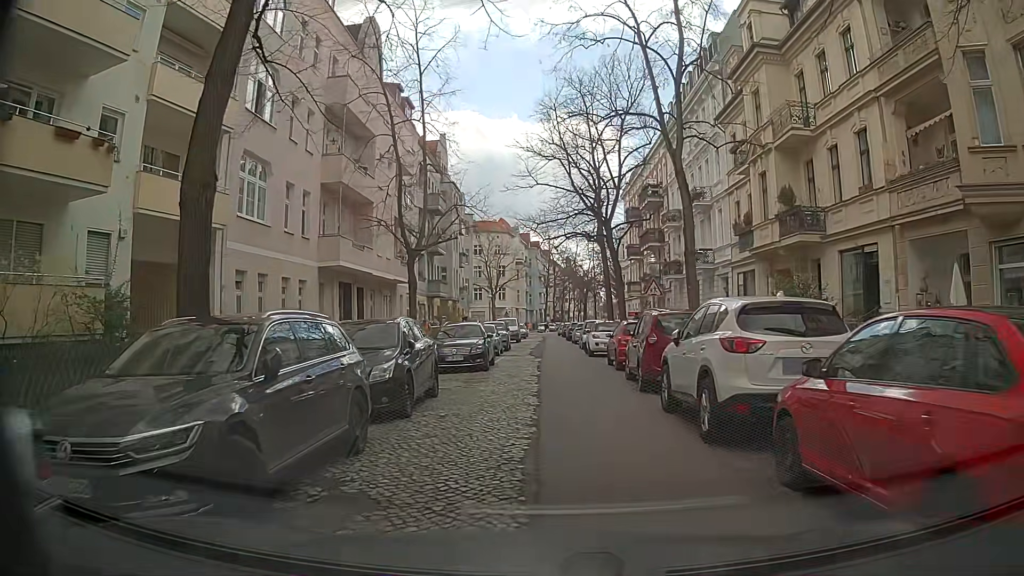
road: residential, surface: asphalt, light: Day
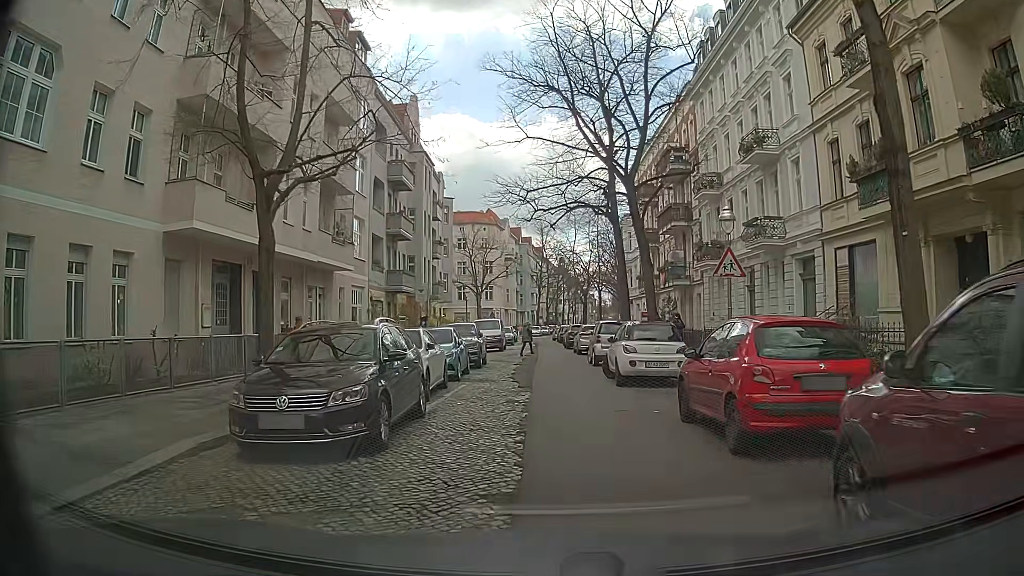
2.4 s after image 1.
(-0.3, +12.5) m; -1°
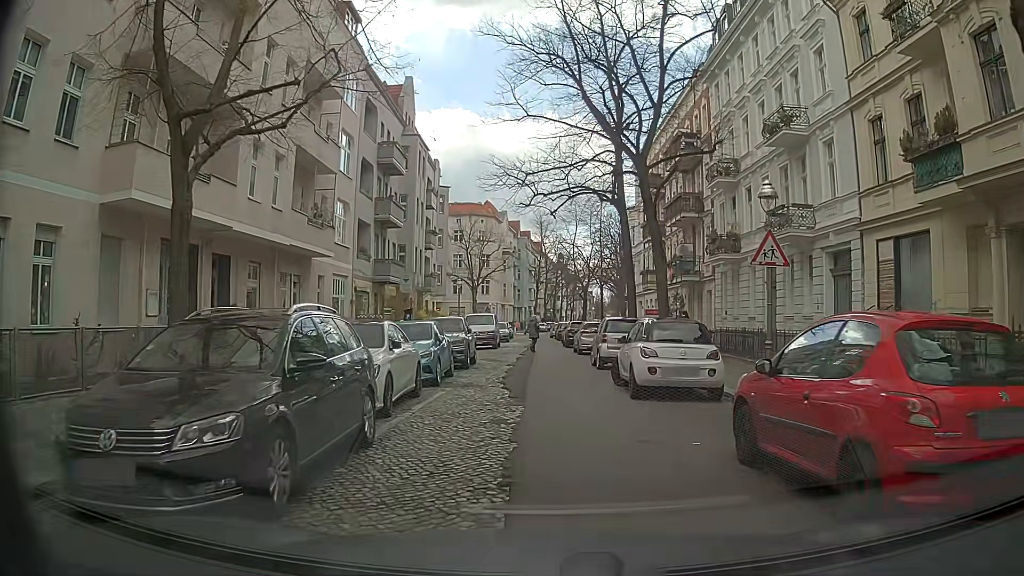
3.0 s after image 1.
(0.0, +3.0) m; 0°
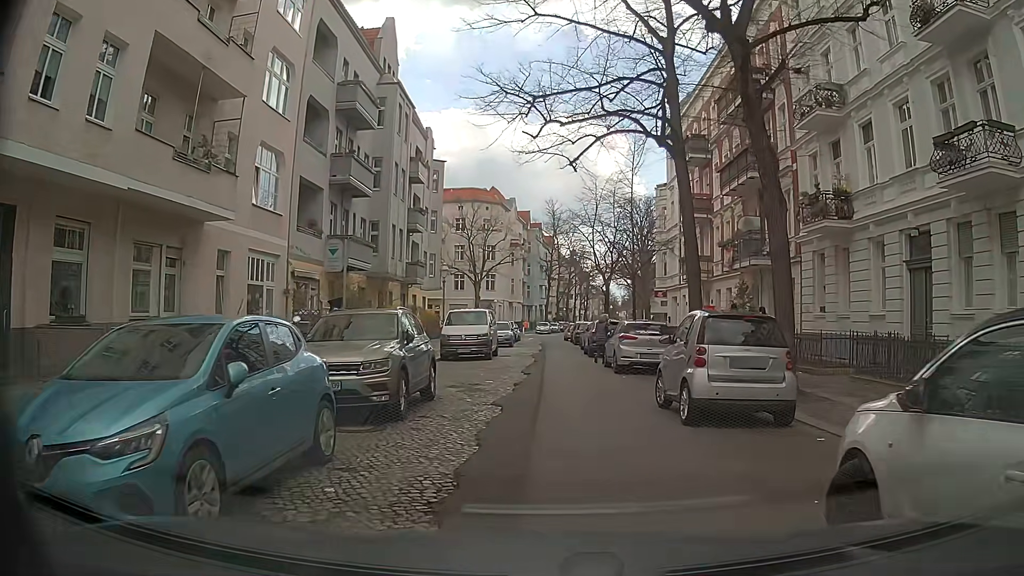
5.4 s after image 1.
(-0.1, +10.9) m; 0°
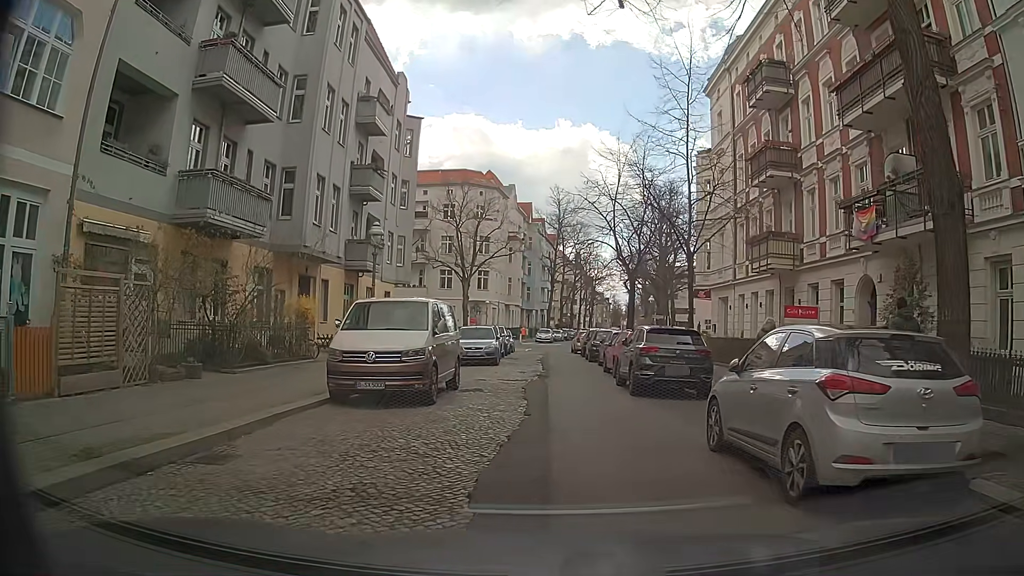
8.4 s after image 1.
(-0.2, +13.5) m; -2°
